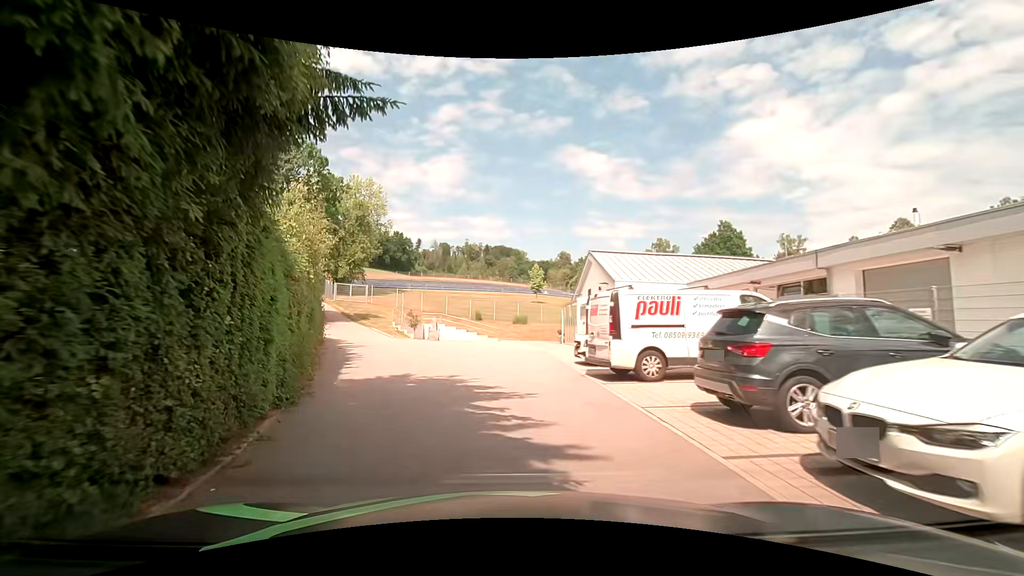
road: service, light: Day
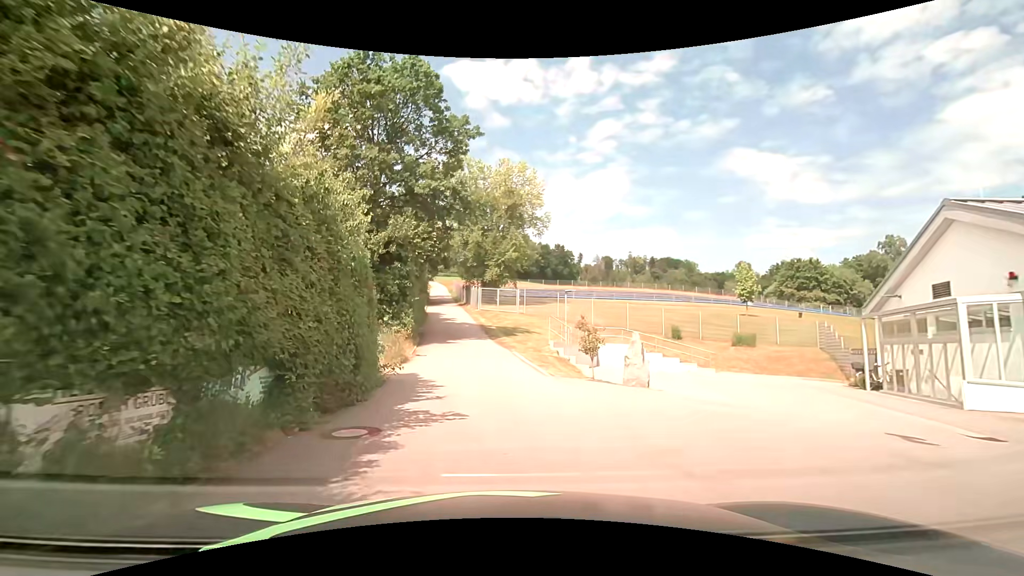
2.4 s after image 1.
(-2.3, +15.3) m; -18°
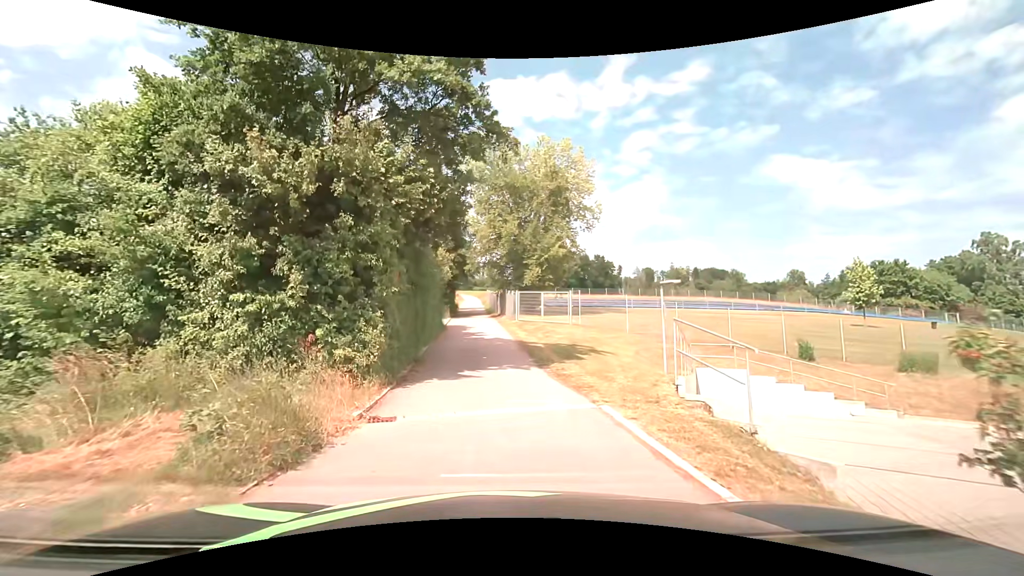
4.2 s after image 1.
(-0.6, +10.2) m; -5°
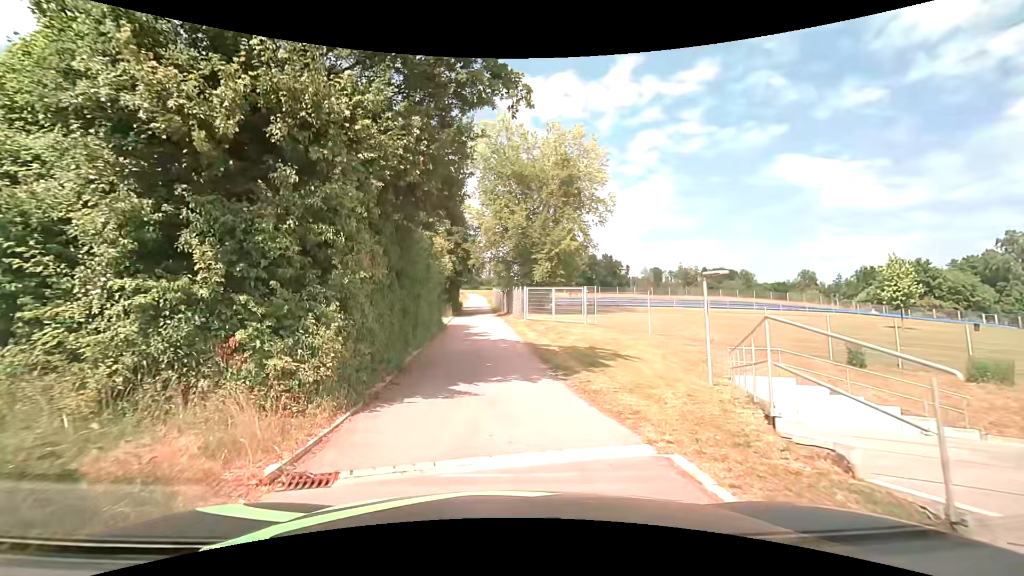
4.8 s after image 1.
(0.0, +2.8) m; -1°
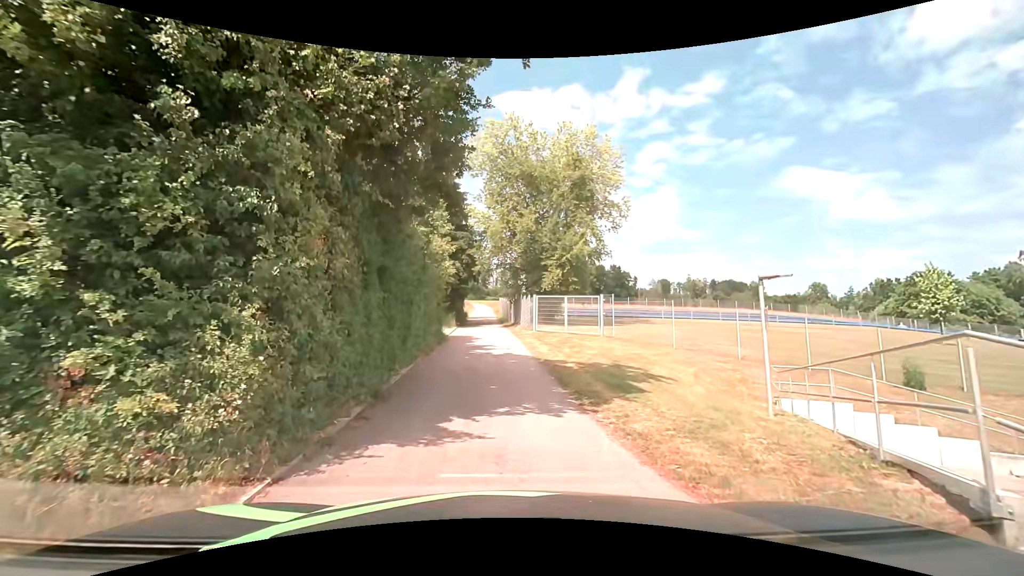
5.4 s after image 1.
(0.0, +2.4) m; 0°
